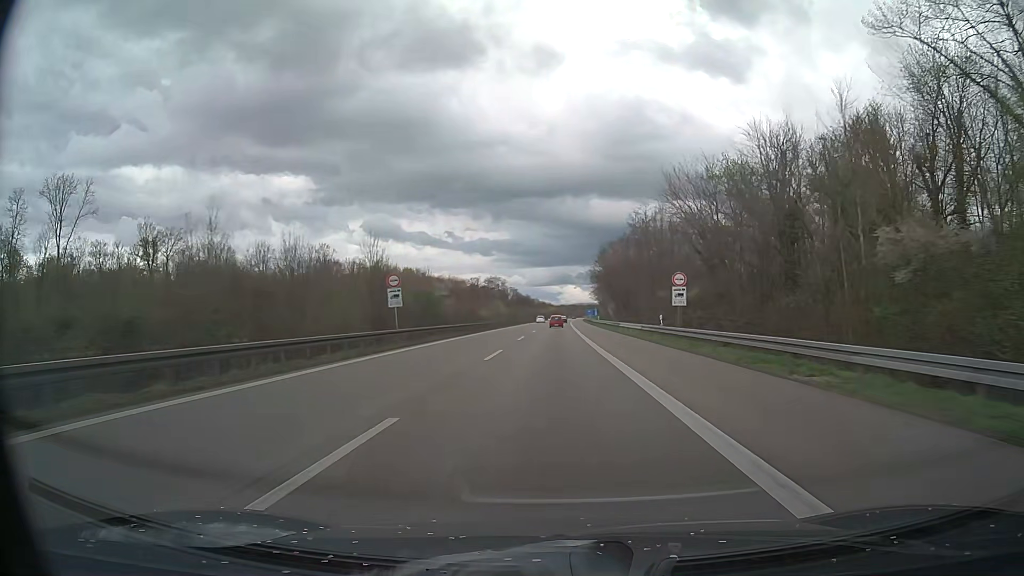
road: motorway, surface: asphalt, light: Day
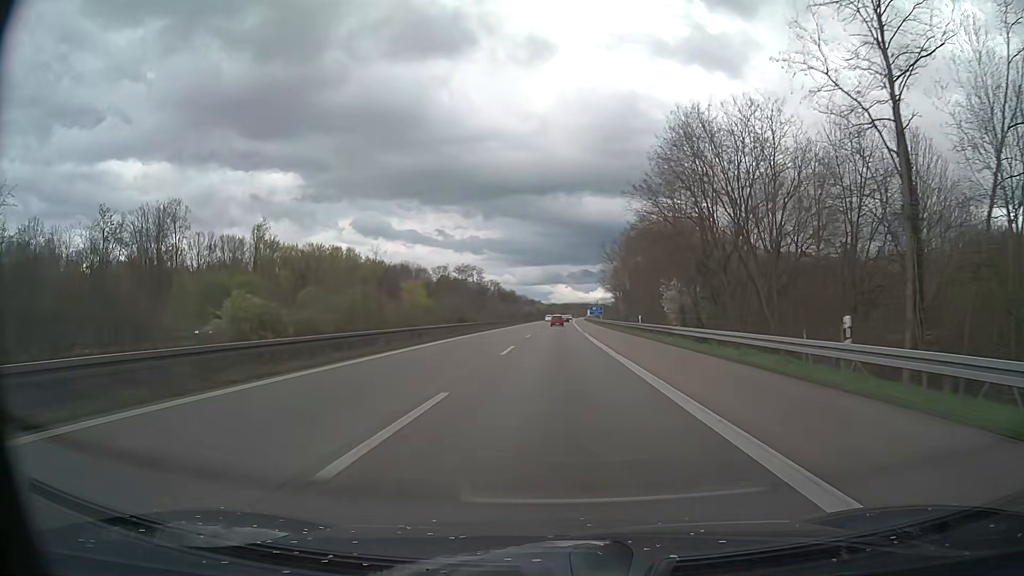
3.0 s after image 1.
(+0.4, +87.0) m; +1°
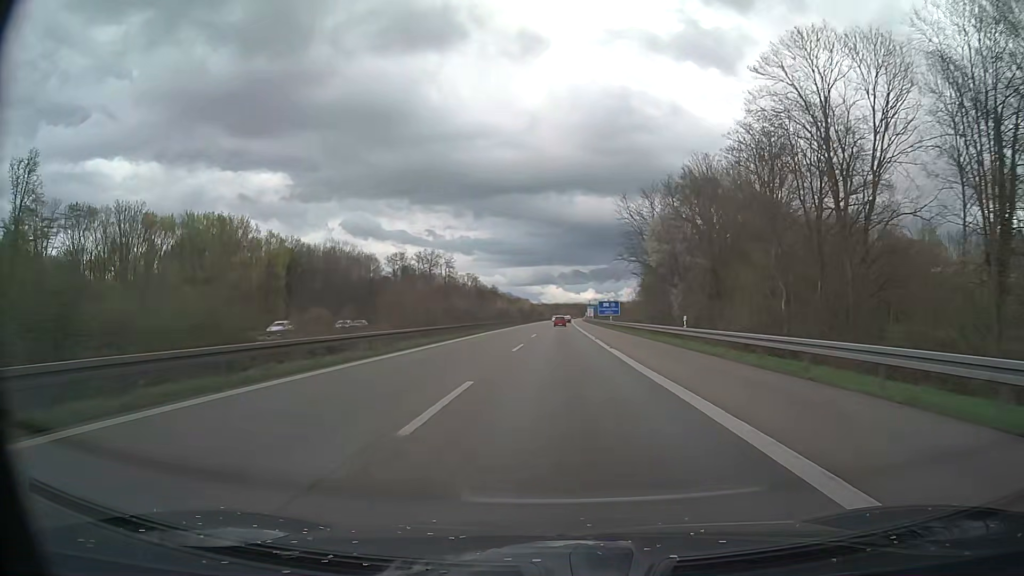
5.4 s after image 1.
(+0.7, +69.6) m; +1°
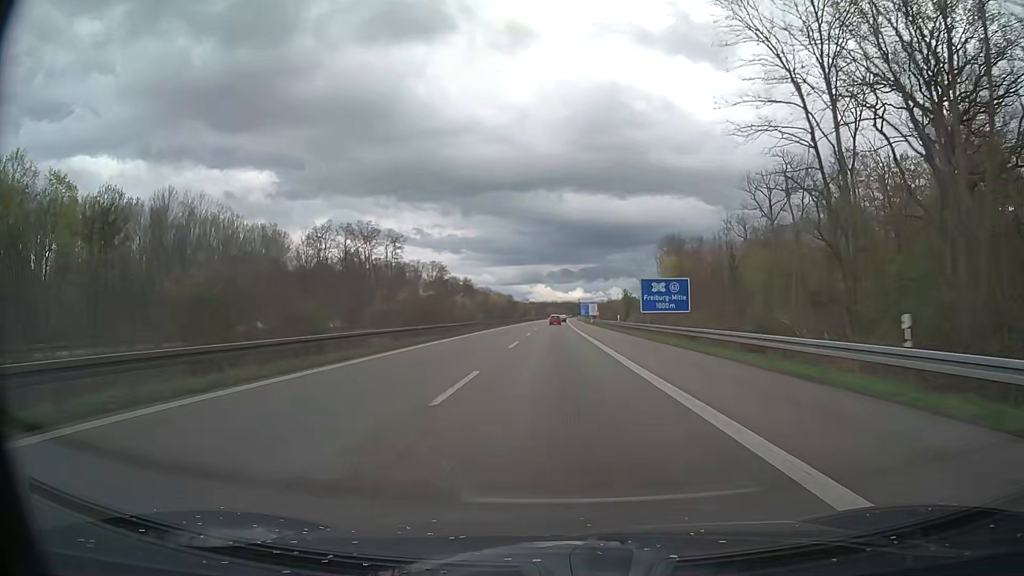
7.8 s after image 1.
(+0.6, +69.6) m; +1°
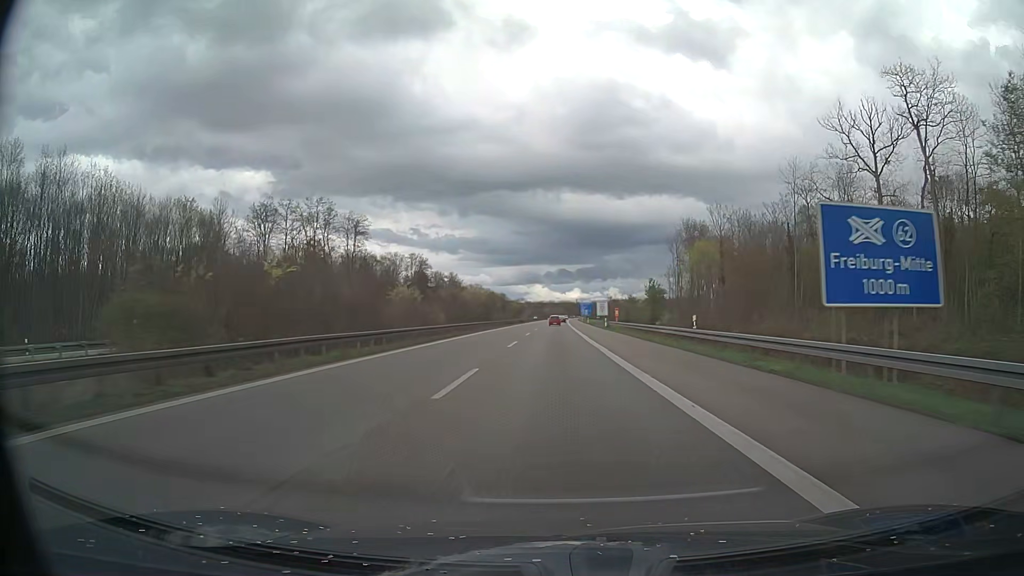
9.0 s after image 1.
(+0.1, +34.8) m; 0°
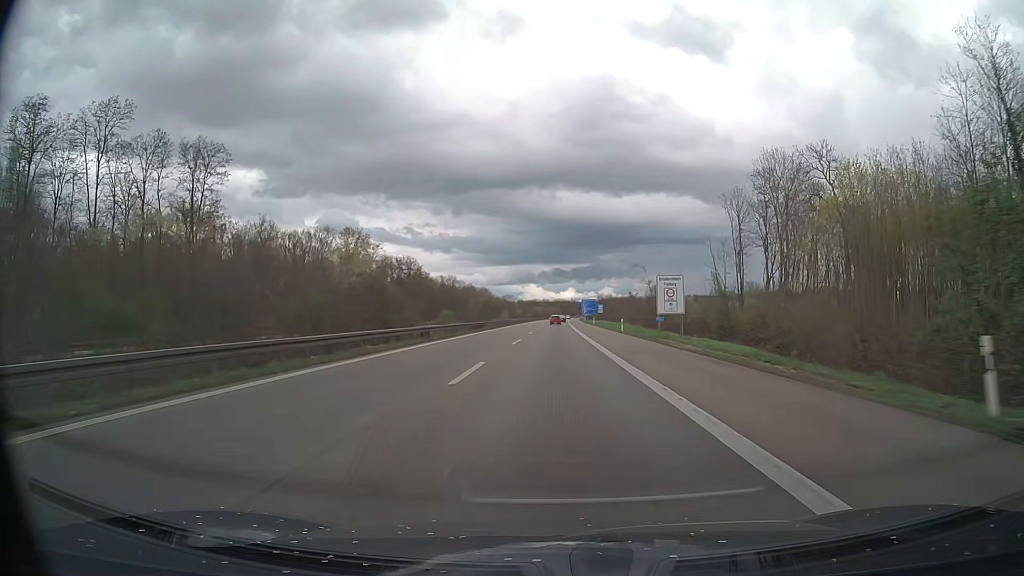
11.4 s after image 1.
(+0.2, +69.6) m; 0°
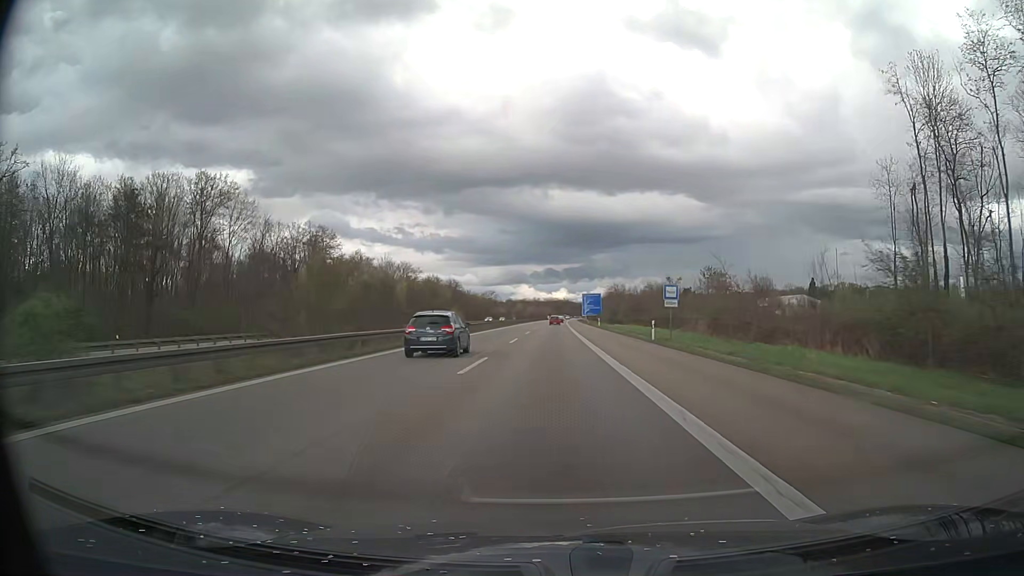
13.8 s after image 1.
(+0.6, +69.6) m; +1°
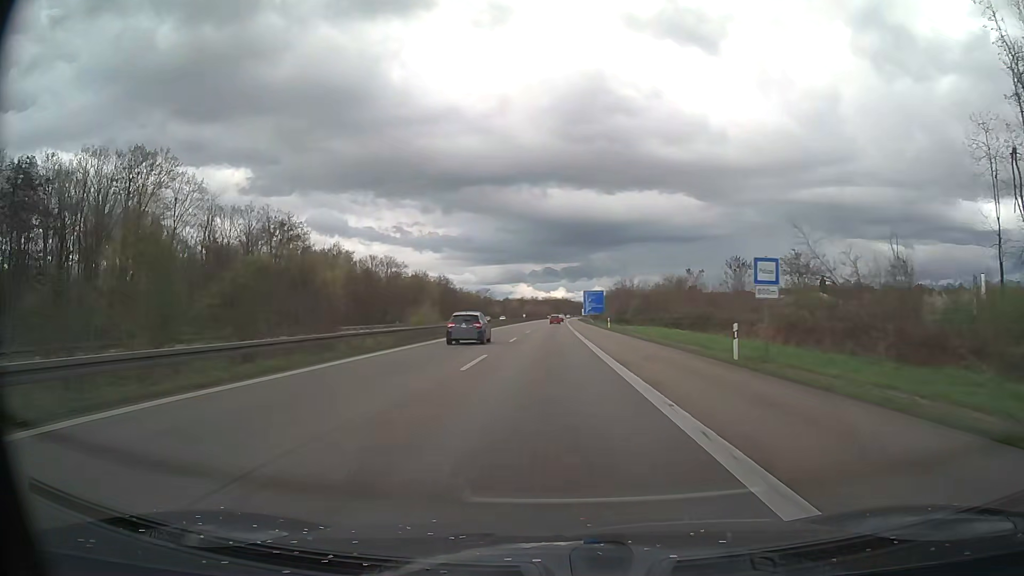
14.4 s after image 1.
(0.0, +17.4) m; 0°
(0, +10) (0, +20) (0, +30) (0, +40) (0, +50) (0, +60) (0, +70) (0, +80) (0, +90) (+1, +100) m
